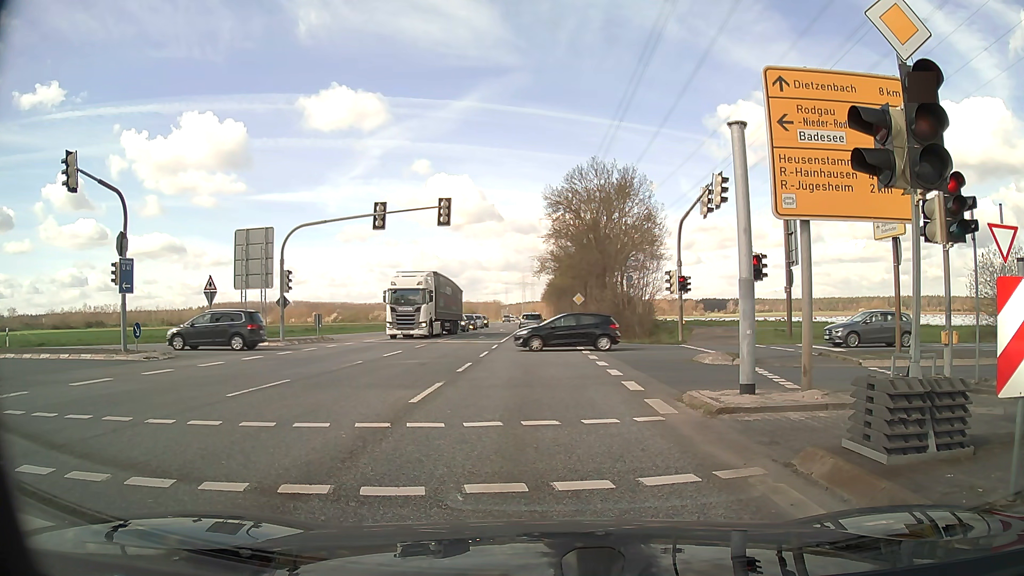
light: Day
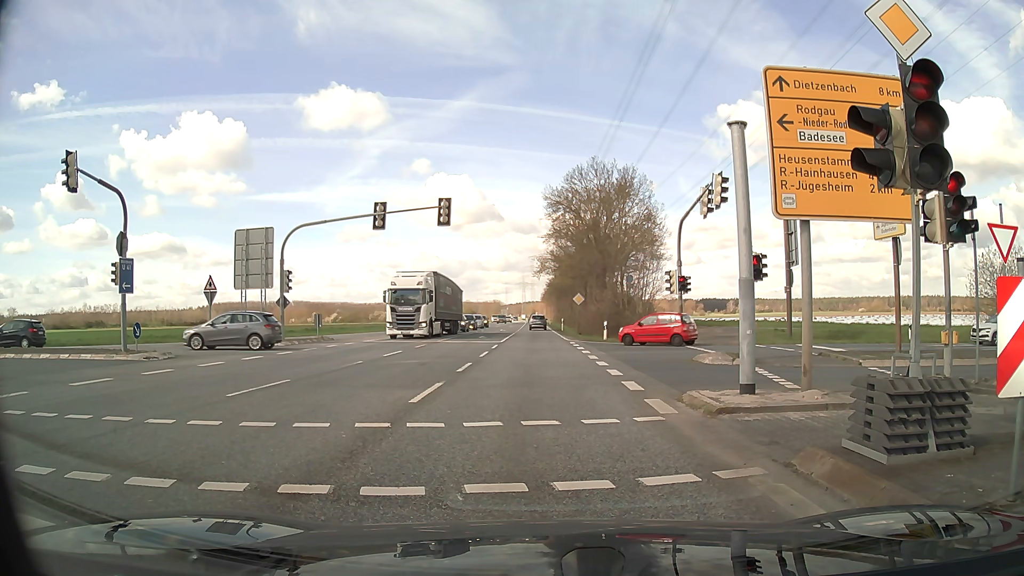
(0.0, 0.0) m; 0°
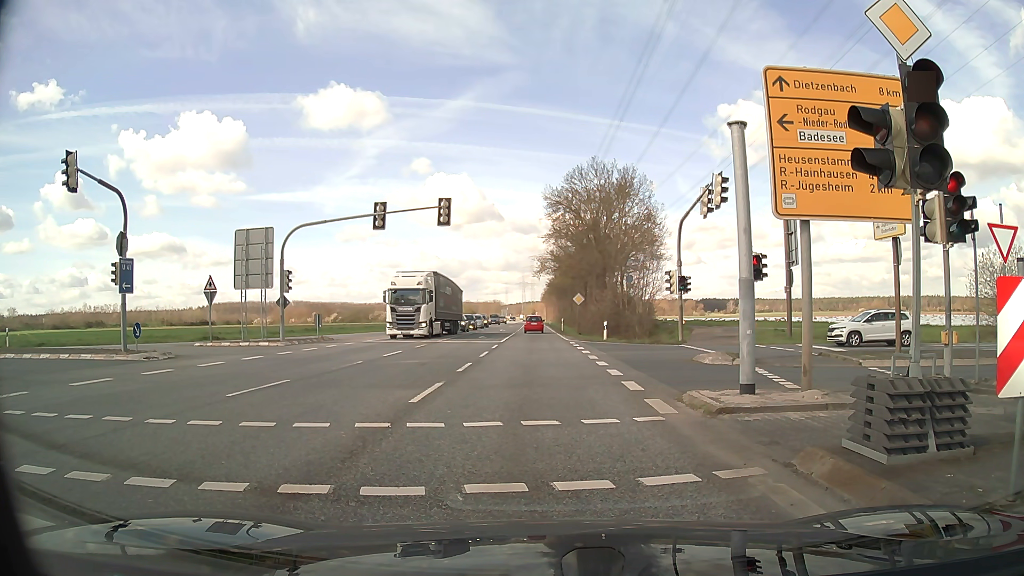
(0.0, 0.0) m; 0°
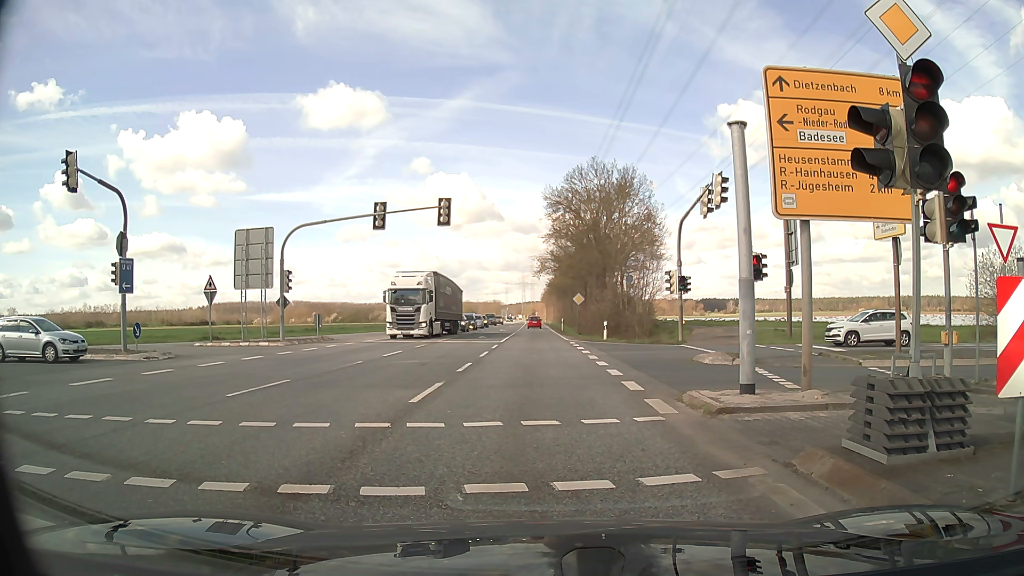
(0.0, 0.0) m; 0°
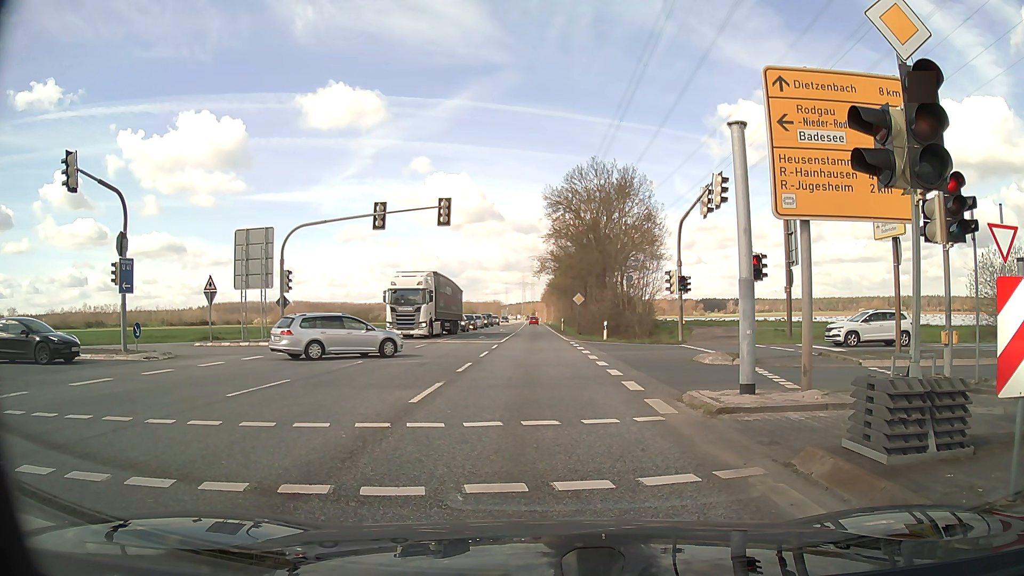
(0.0, 0.0) m; 0°
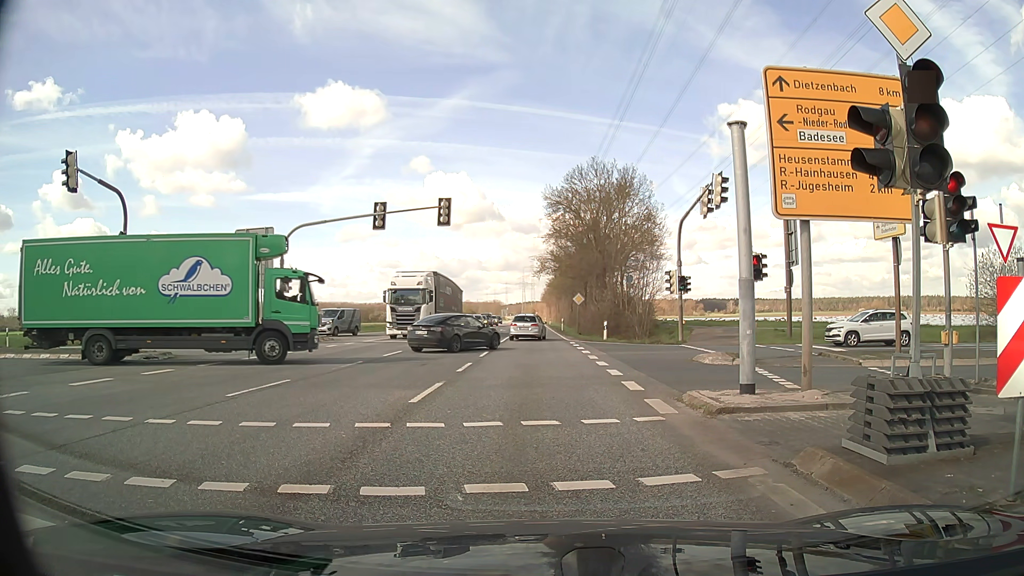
(0.0, 0.0) m; 0°
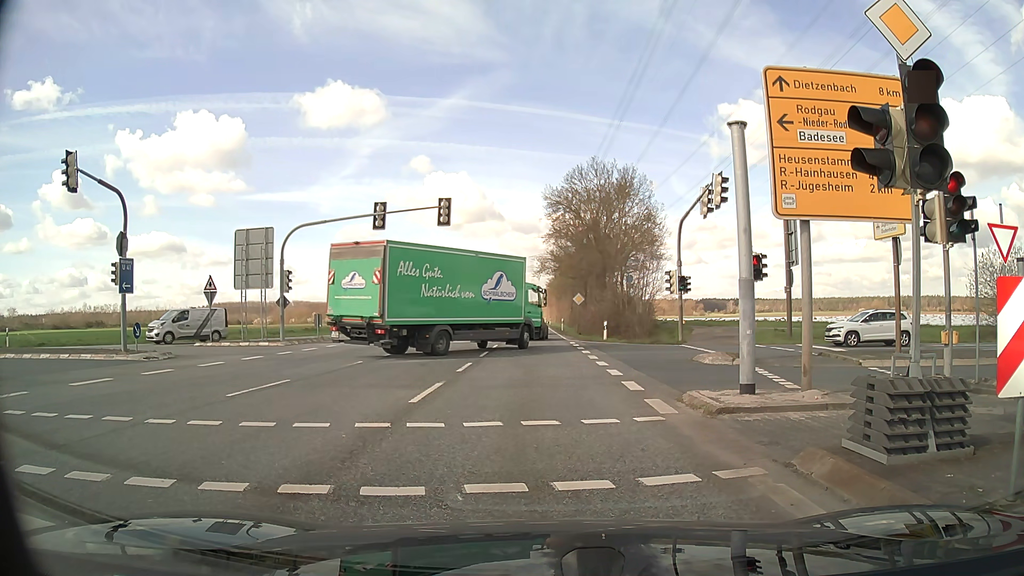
(0.0, 0.0) m; 0°
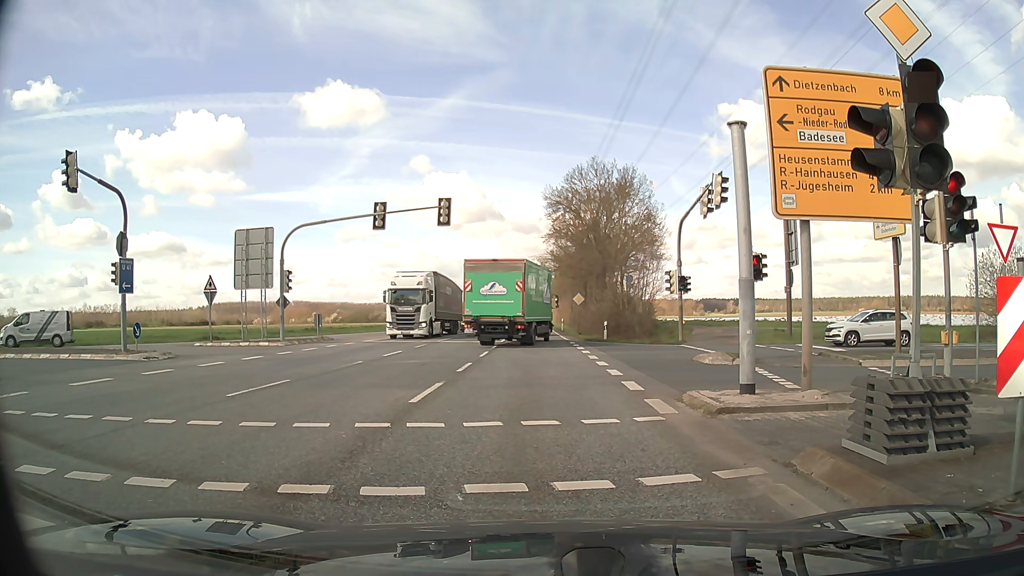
(0.0, 0.0) m; 0°
(0, +10) (0, +20) (-1, +30) (-1, +40) (-1, +50) (-1, +60) (-2, +70) (-2, +80) (-2, +90) (-2, +100) m
